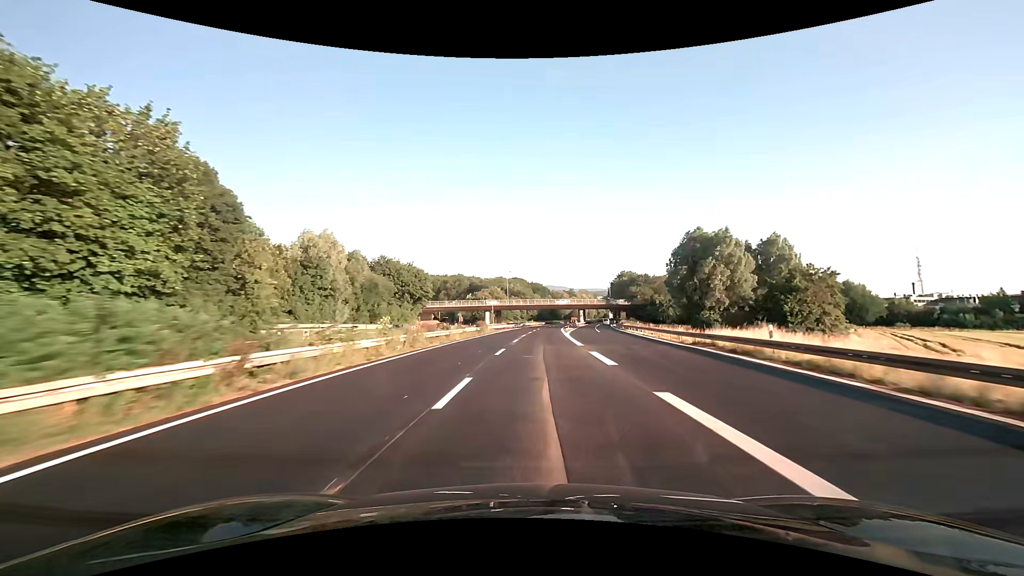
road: trunk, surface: asphalt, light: Day
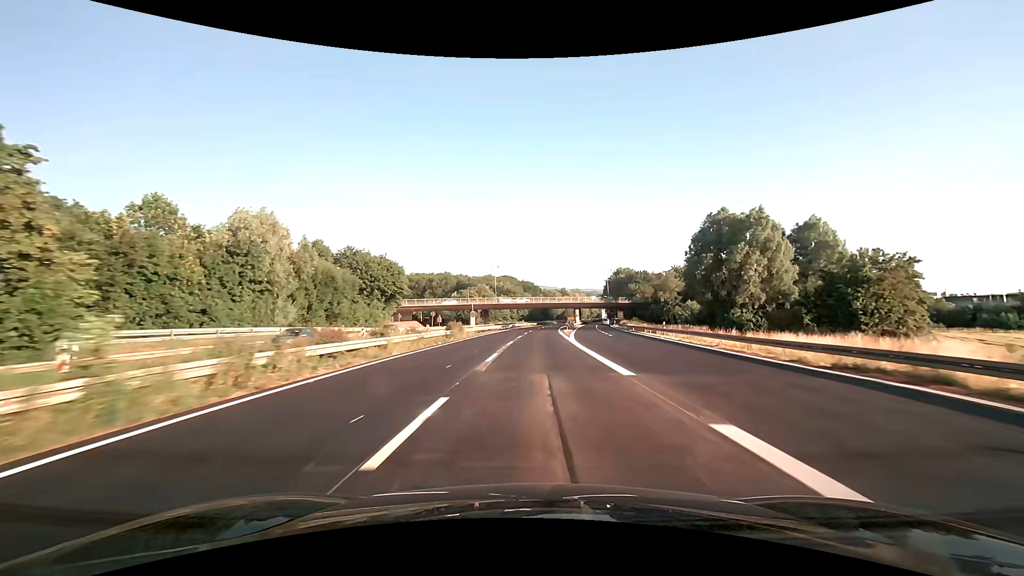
(+0.1, +15.0) m; +1°
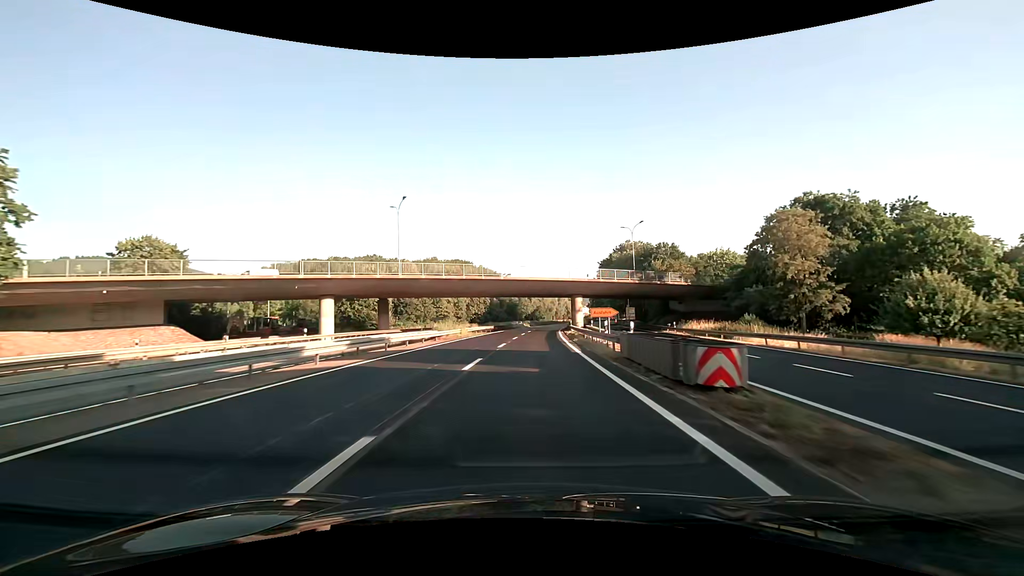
(+2.6, +74.7) m; +4°
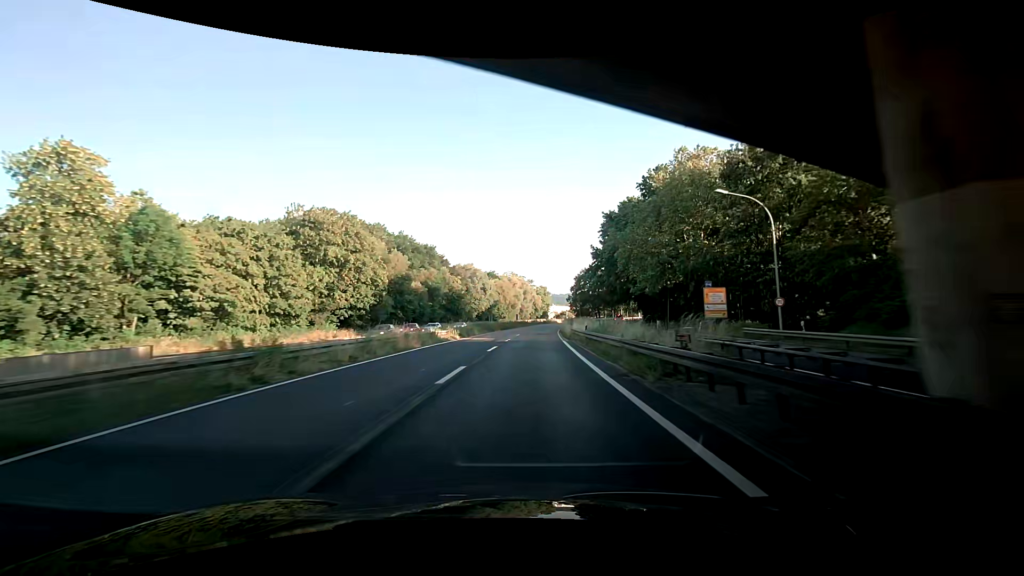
(+2.3, +74.8) m; +2°
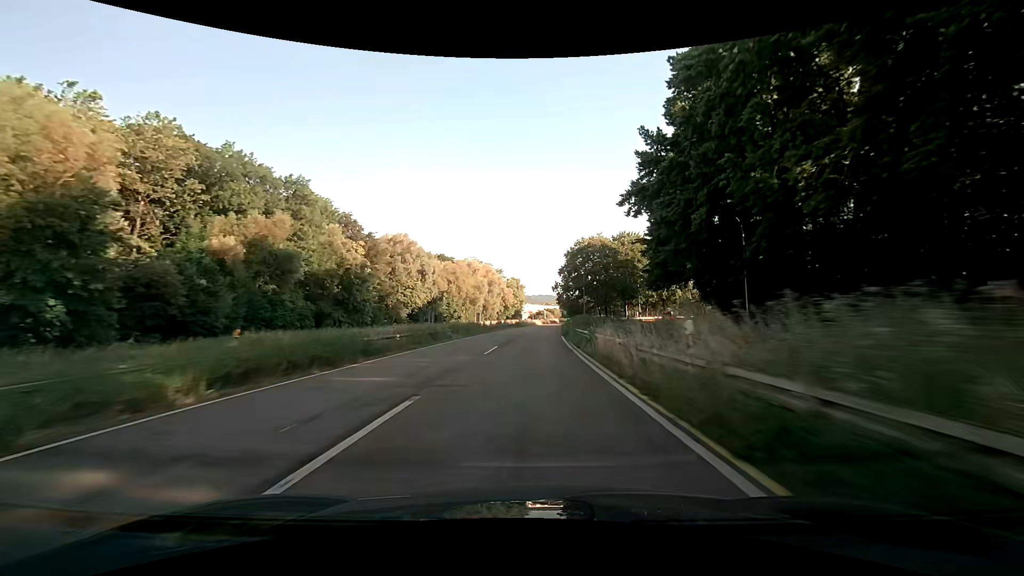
(+4.1, +59.7) m; +5°
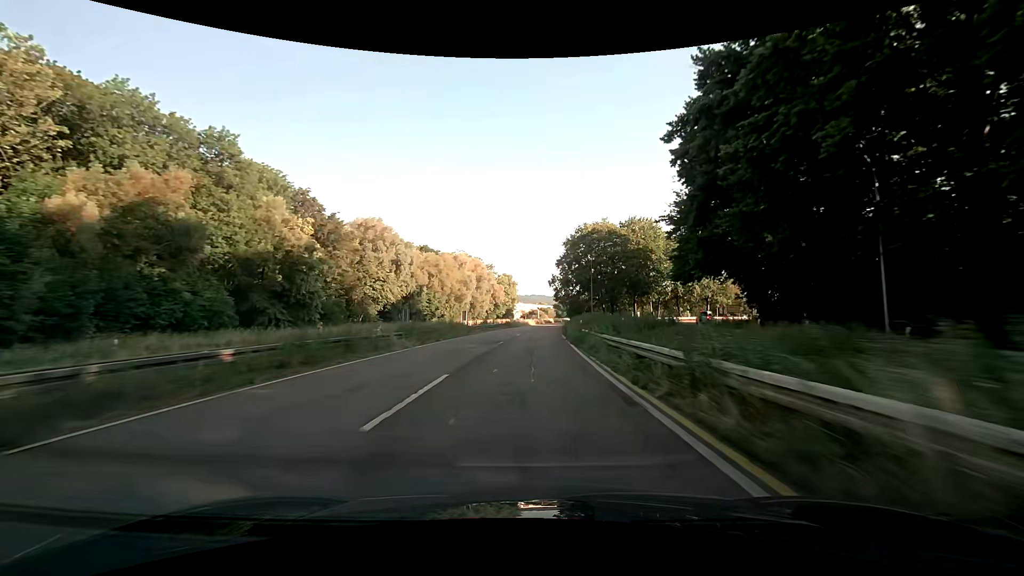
(+0.1, +15.0) m; +1°
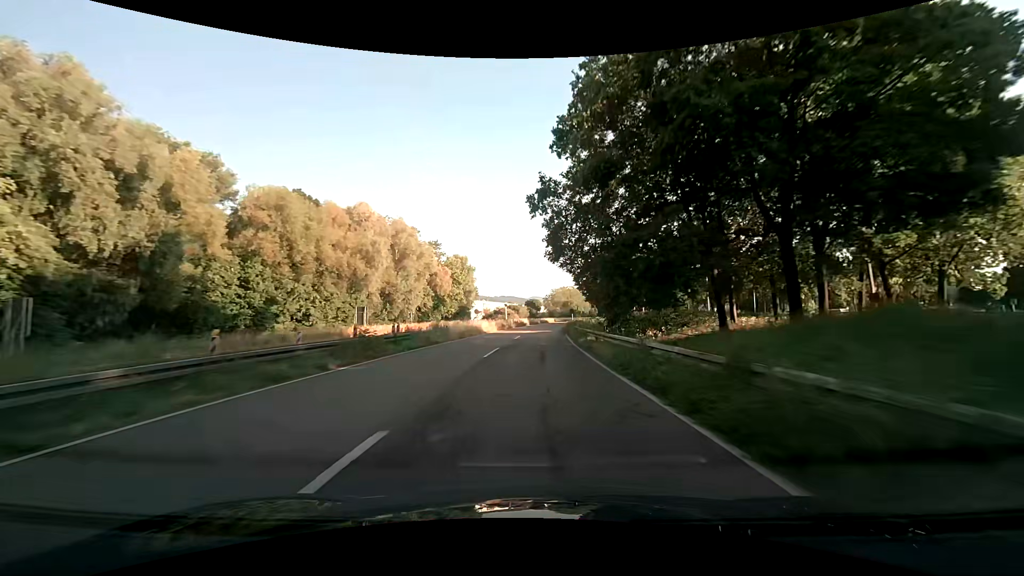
(+1.8, +59.9) m; +4°
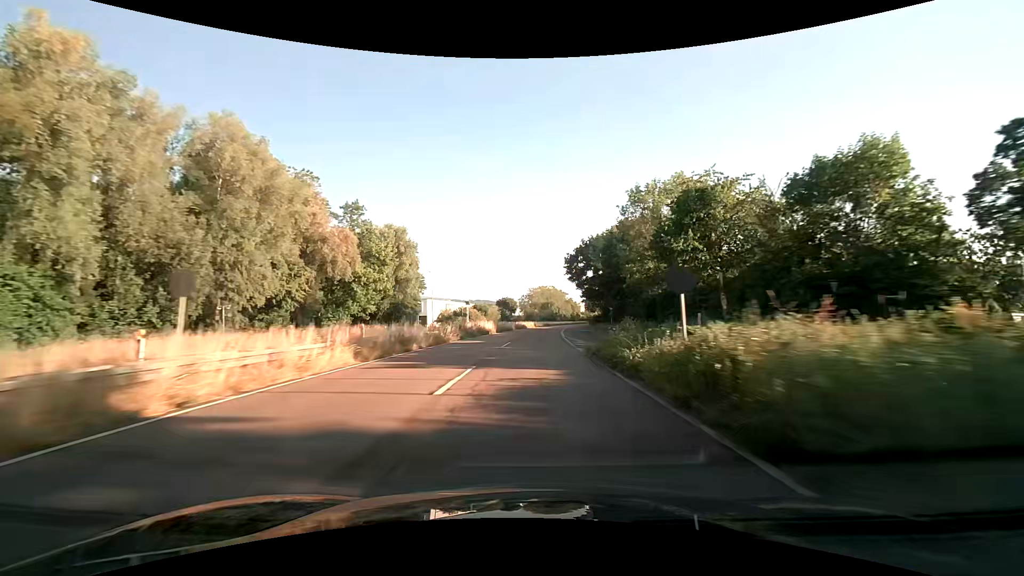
(+0.9, +45.0) m; +3°
(0, +10) (0, +20) (+1, +30) (+1, +40) (+2, +50) (+2, +60) (+3, +70) (+4, +80) (+4, +90) (+5, +100) m
